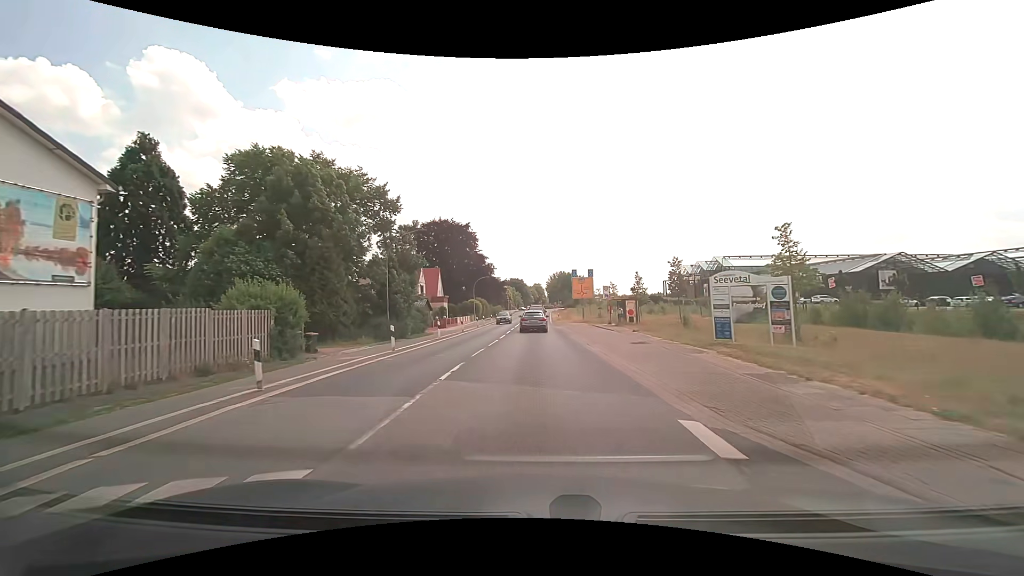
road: secondary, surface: asphalt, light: Day
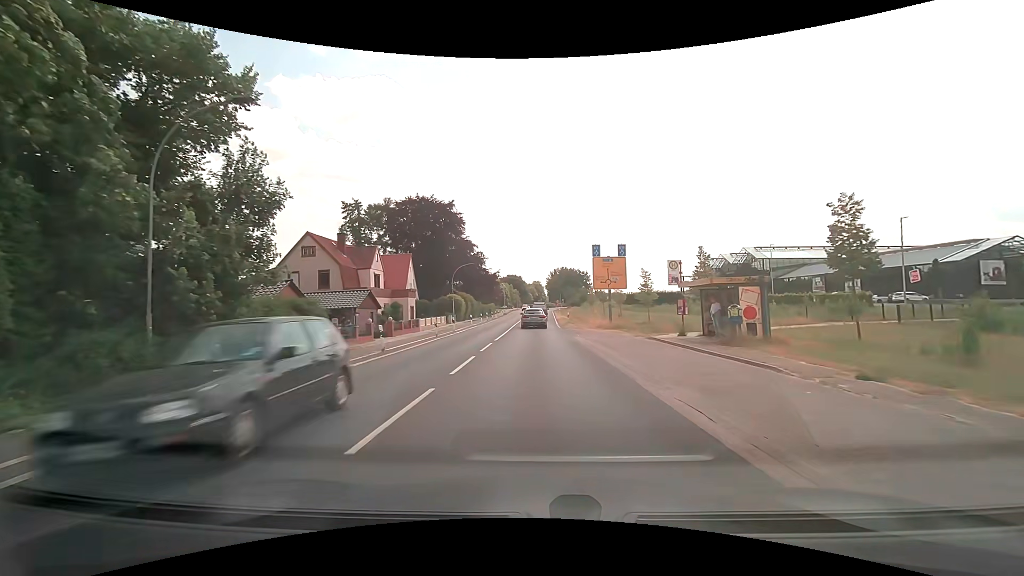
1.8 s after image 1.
(-0.1, +21.3) m; 0°
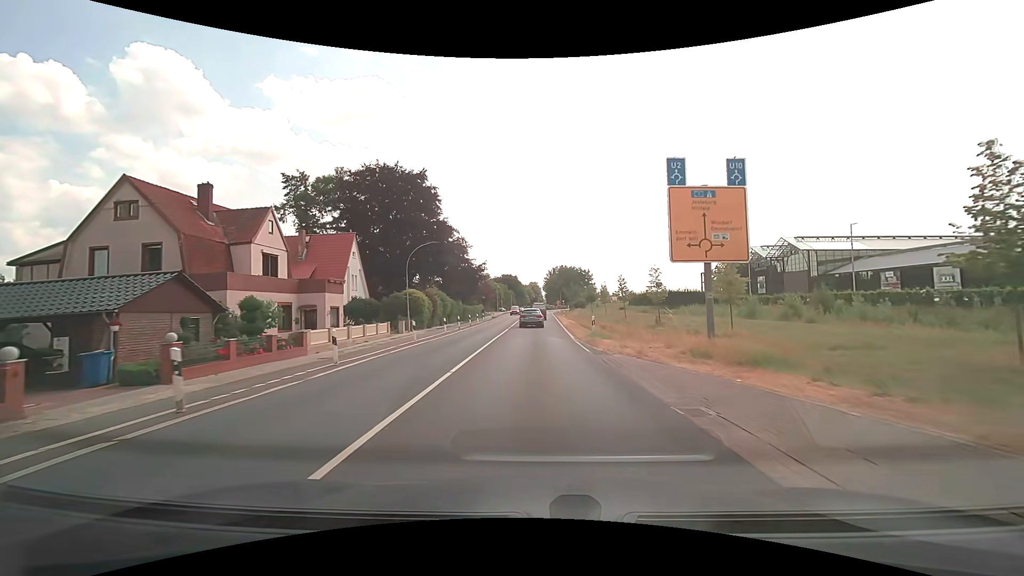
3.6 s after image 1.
(+0.1, +21.6) m; +1°
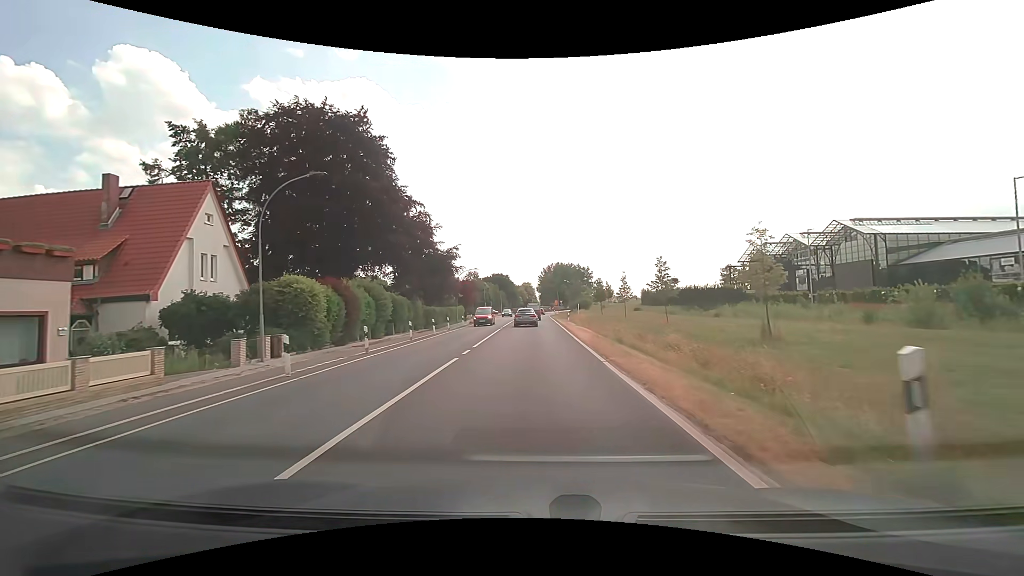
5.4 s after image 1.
(+0.1, +21.7) m; +1°
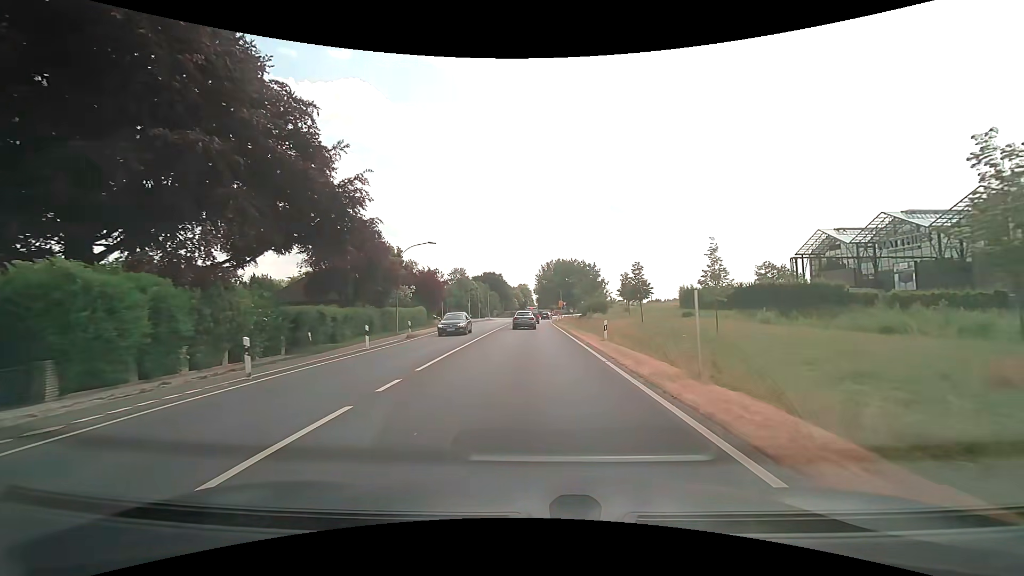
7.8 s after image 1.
(+0.1, +28.8) m; 0°
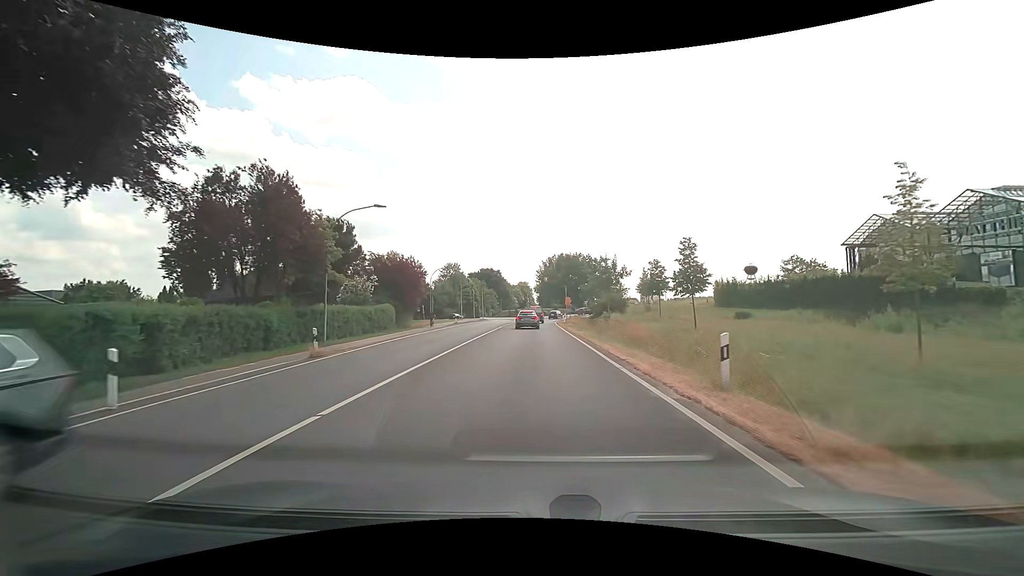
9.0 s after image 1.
(0.0, +14.0) m; 0°
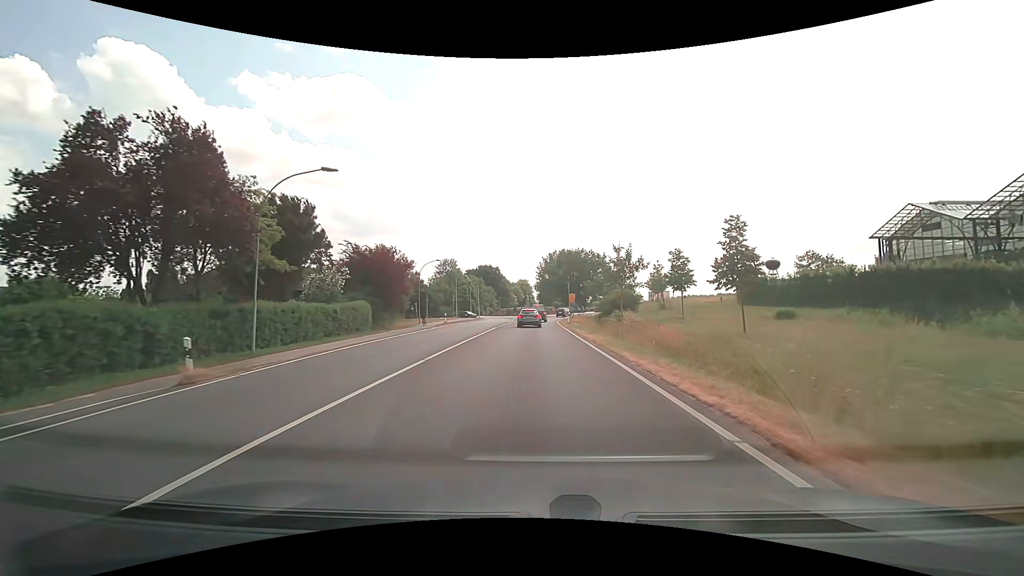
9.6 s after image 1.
(0.0, +6.7) m; 0°
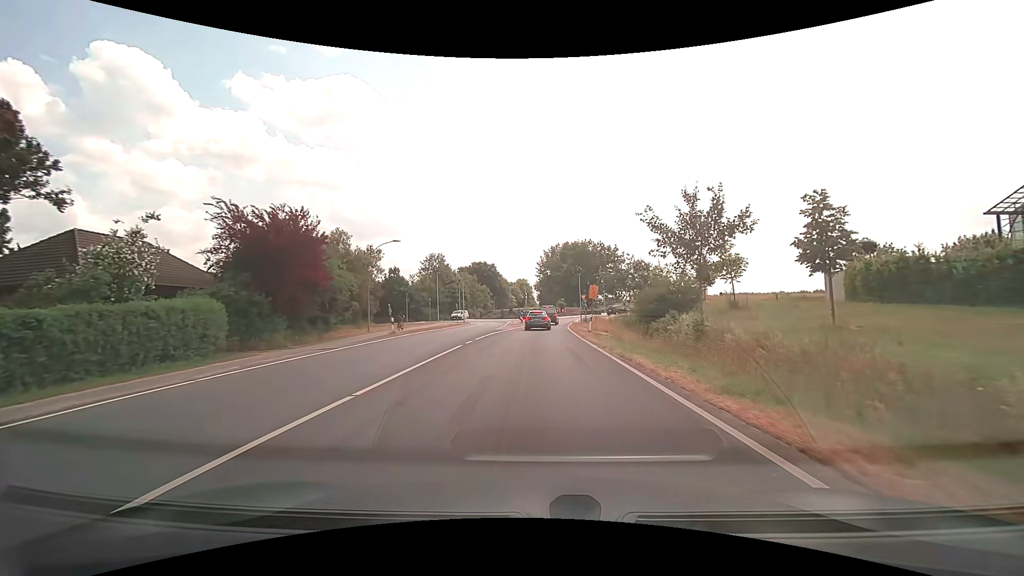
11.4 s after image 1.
(0.0, +18.9) m; 0°
(0, +10) (0, +20) (0, +30) (+1, +40) (+1, +50) (+2, +60) (+4, +70) (+8, +78) (+14, +87) (+16, +96) m
